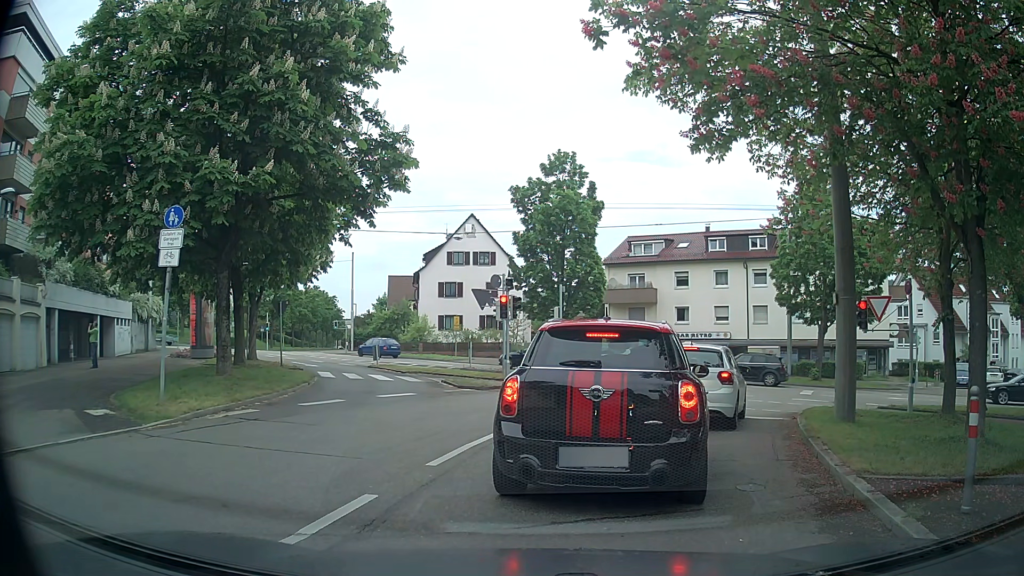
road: secondary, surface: asphalt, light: Day
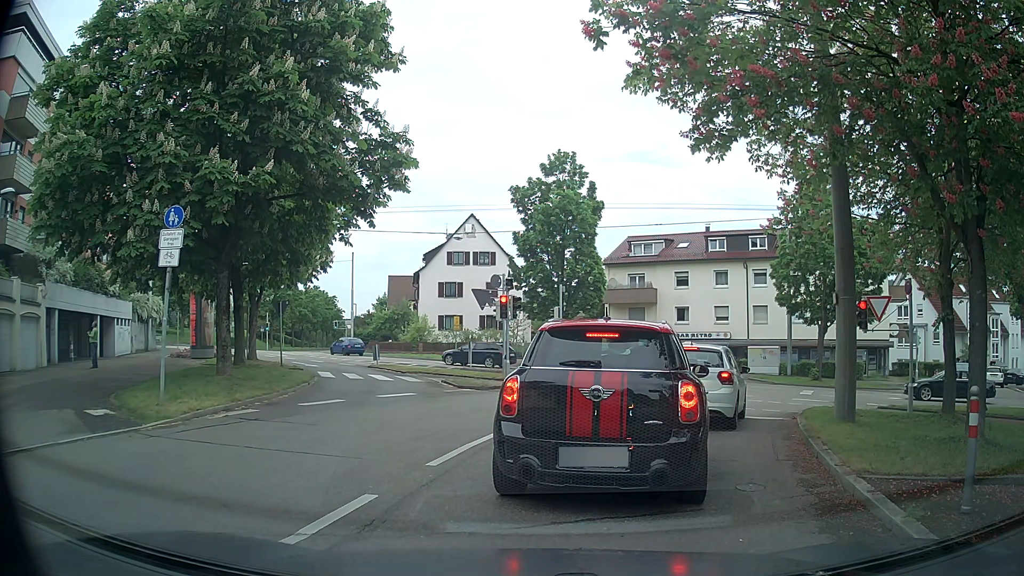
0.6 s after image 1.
(0.0, 0.0) m; 0°
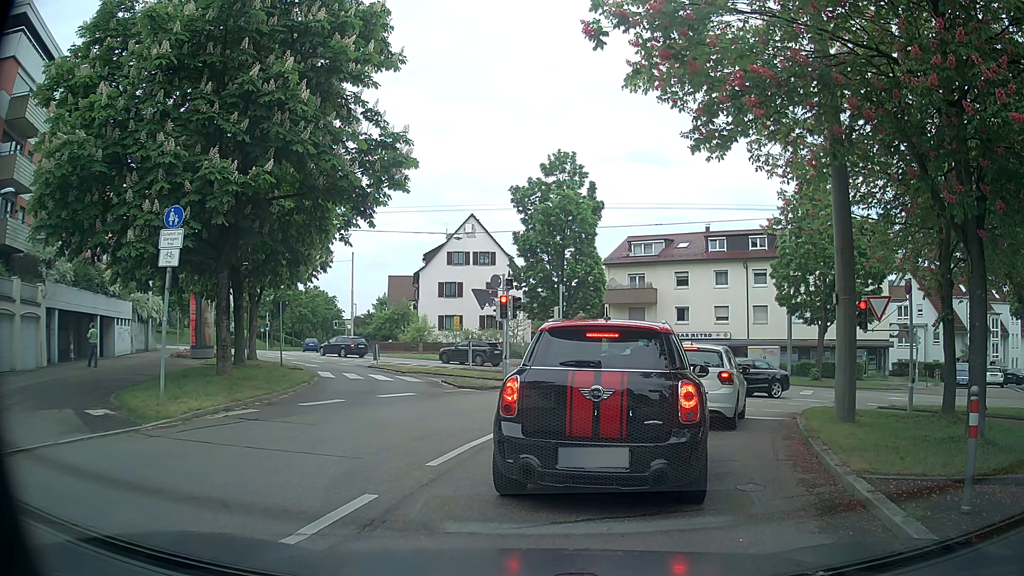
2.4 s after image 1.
(0.0, 0.0) m; 0°
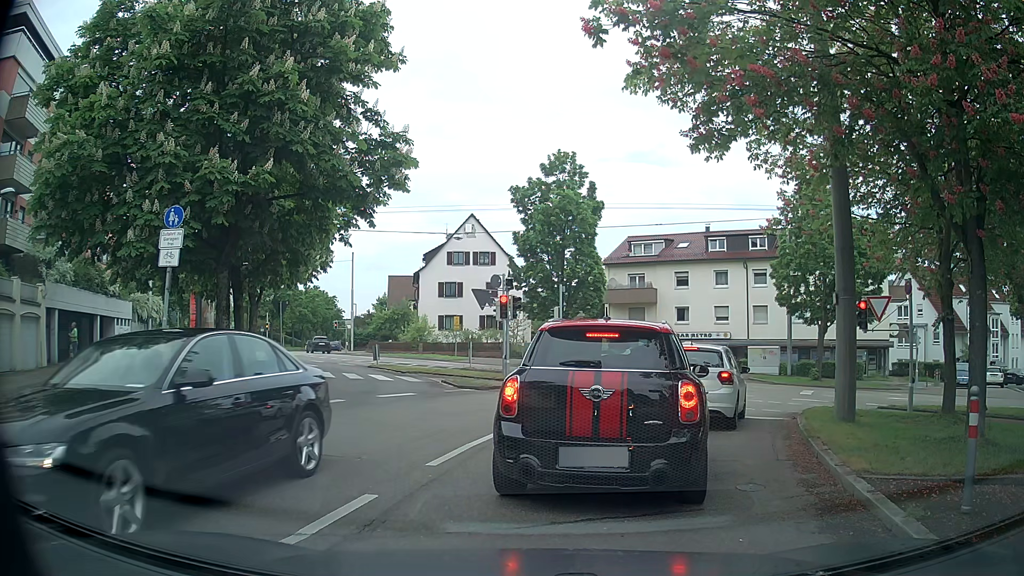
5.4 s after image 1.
(0.0, 0.0) m; 0°
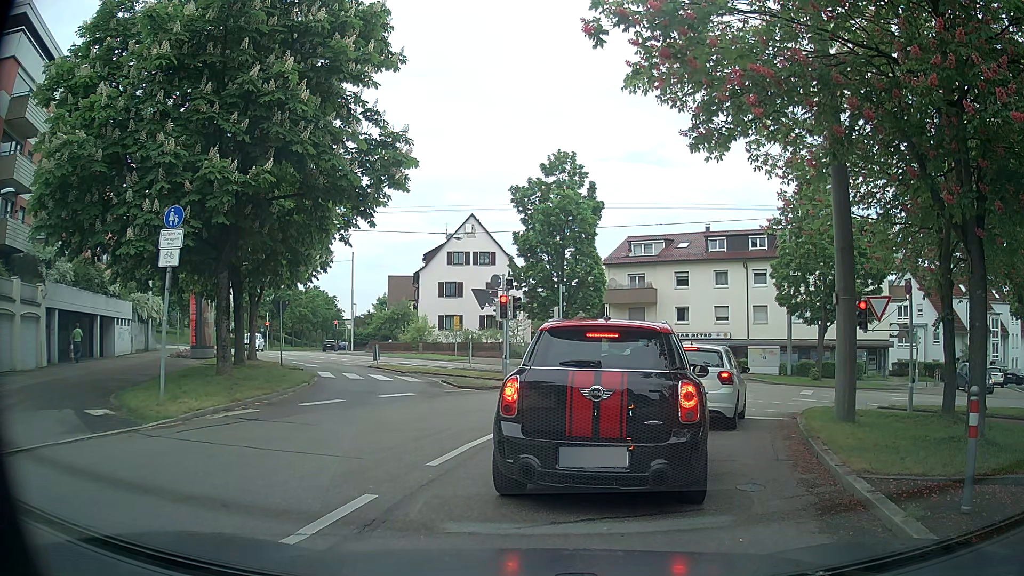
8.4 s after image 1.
(0.0, 0.0) m; 0°
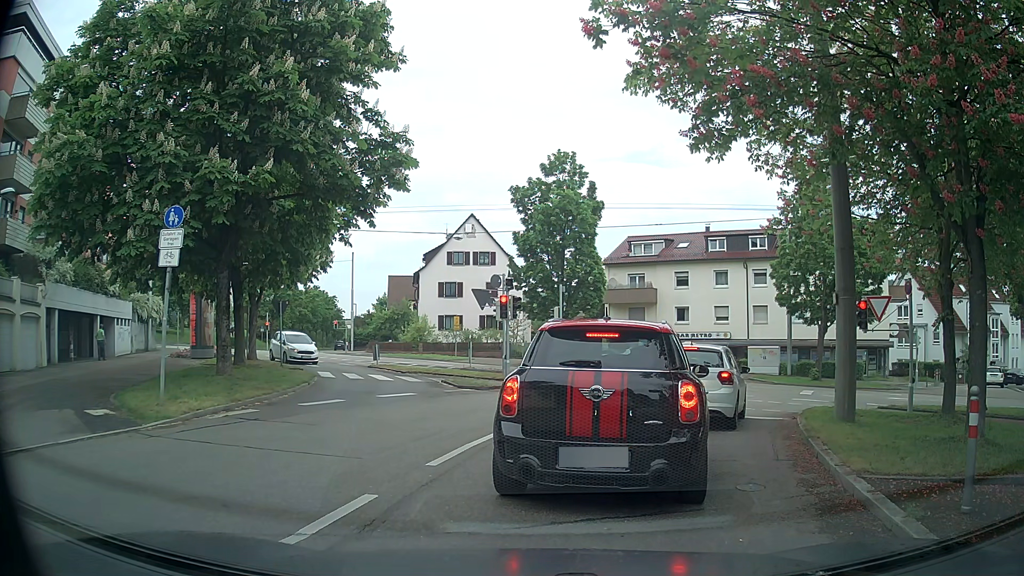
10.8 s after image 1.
(0.0, 0.0) m; 0°
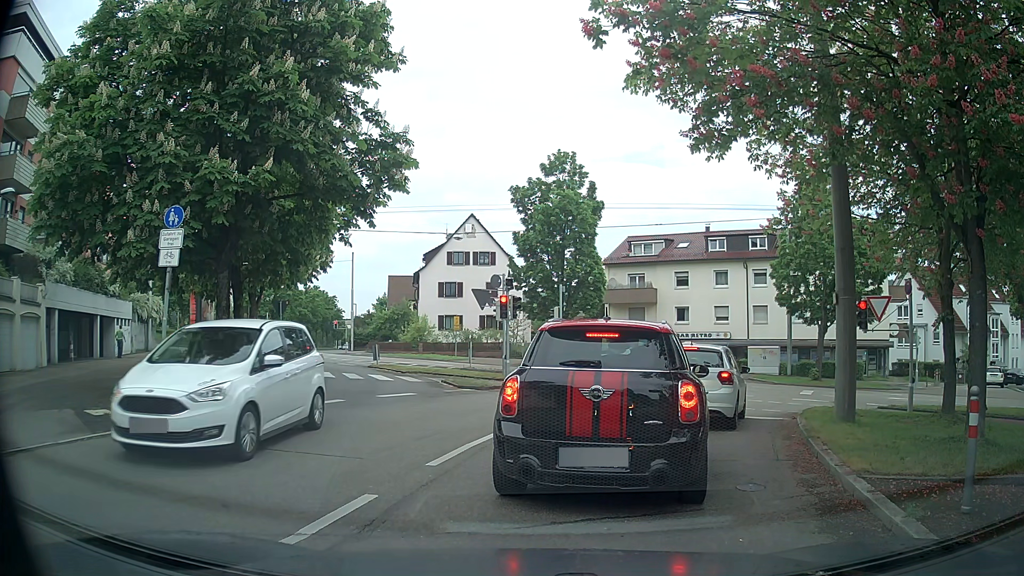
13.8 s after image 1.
(0.0, 0.0) m; 0°
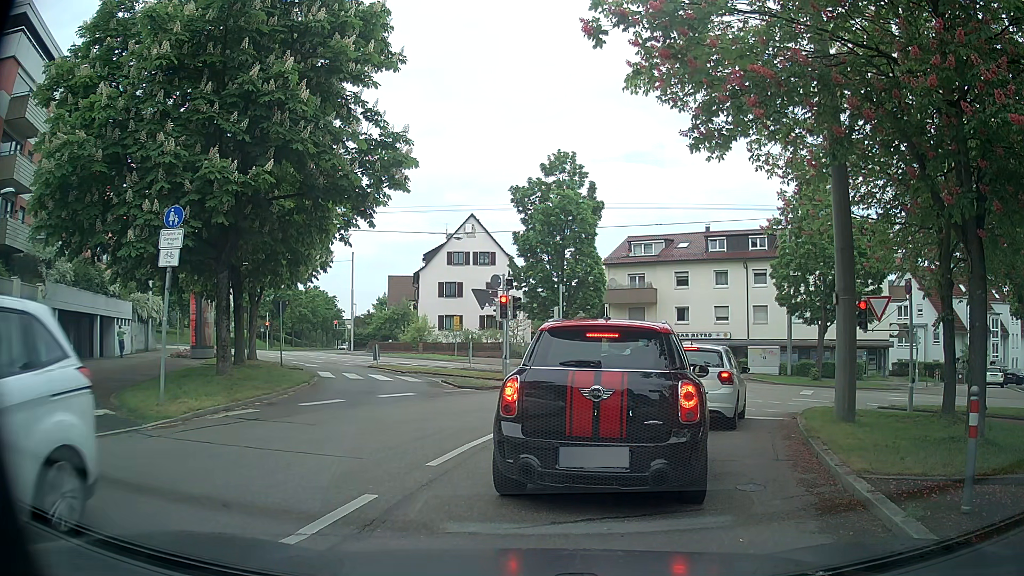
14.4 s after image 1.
(0.0, 0.0) m; 0°
